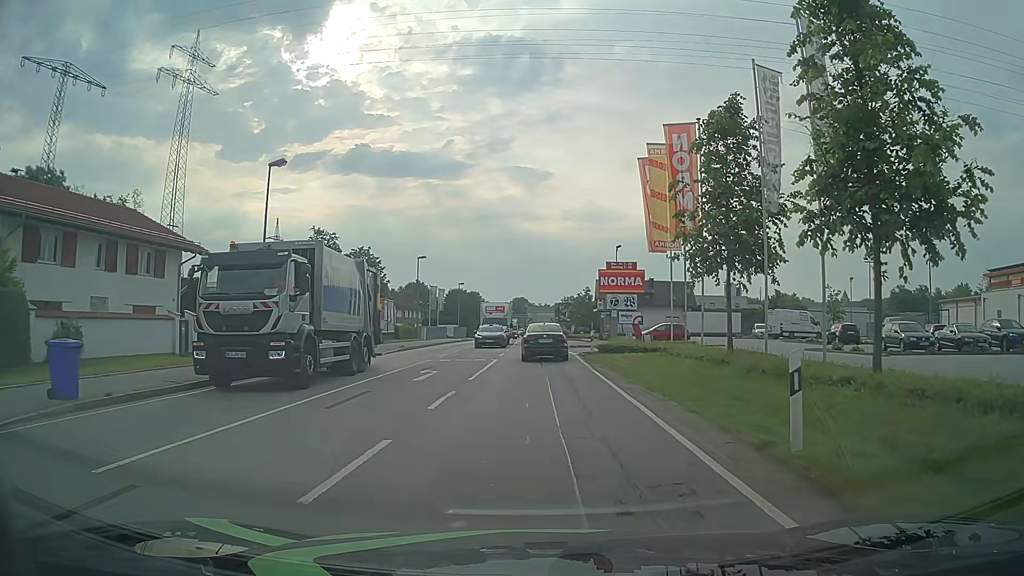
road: primary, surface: asphalt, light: Day
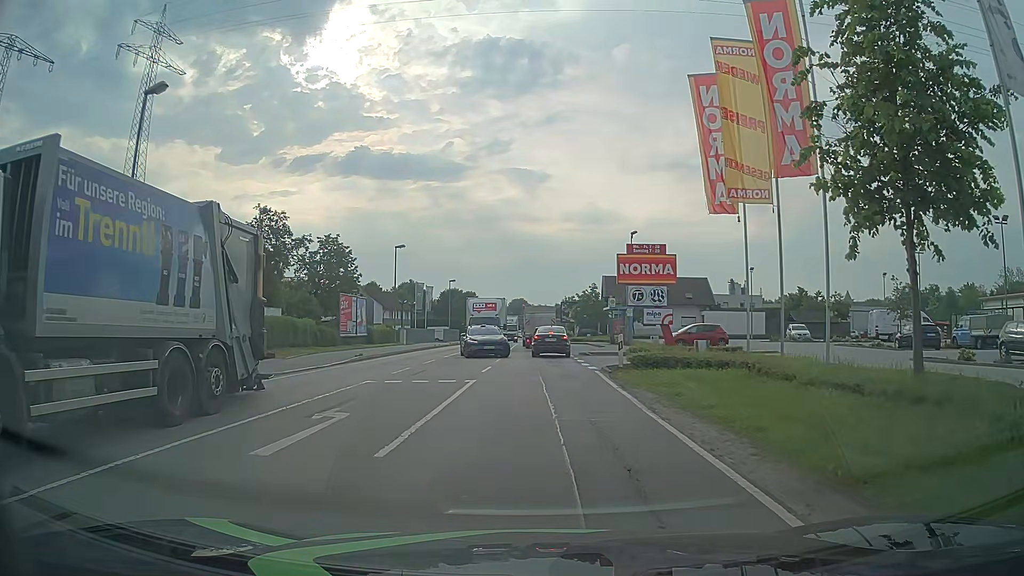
(-0.1, +10.0) m; -1°
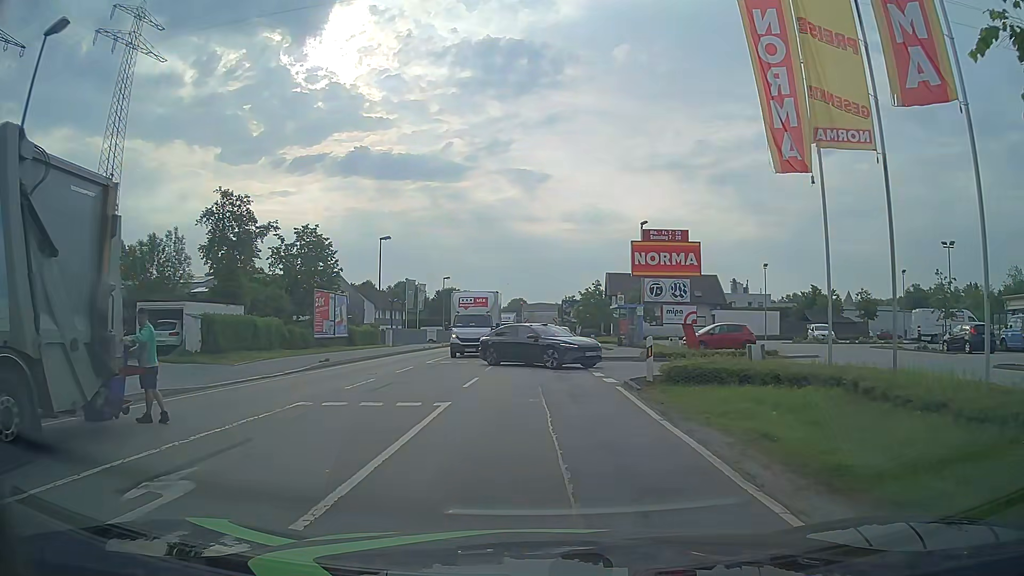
(0.0, +5.3) m; 0°
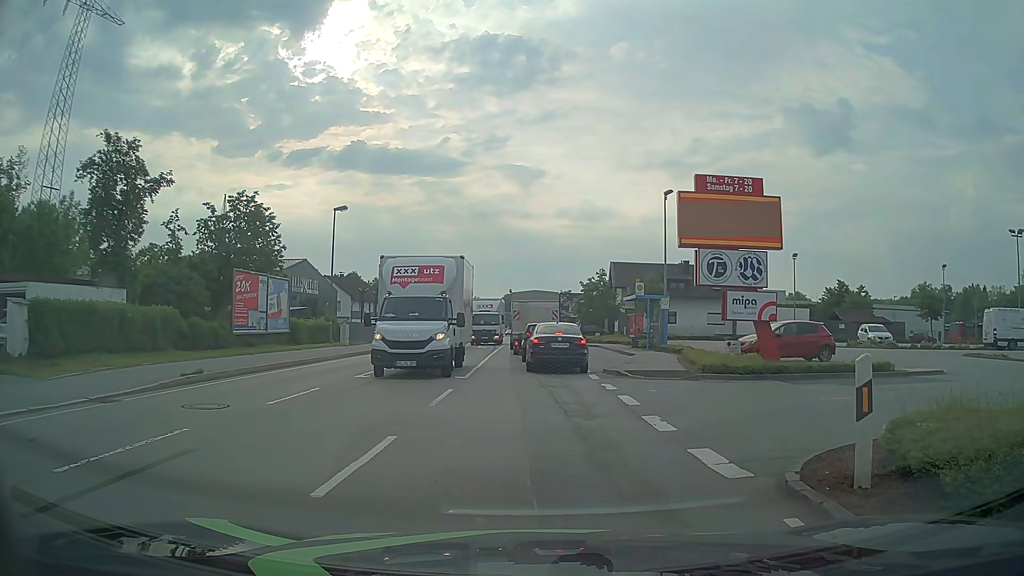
(+0.2, +9.9) m; +1°
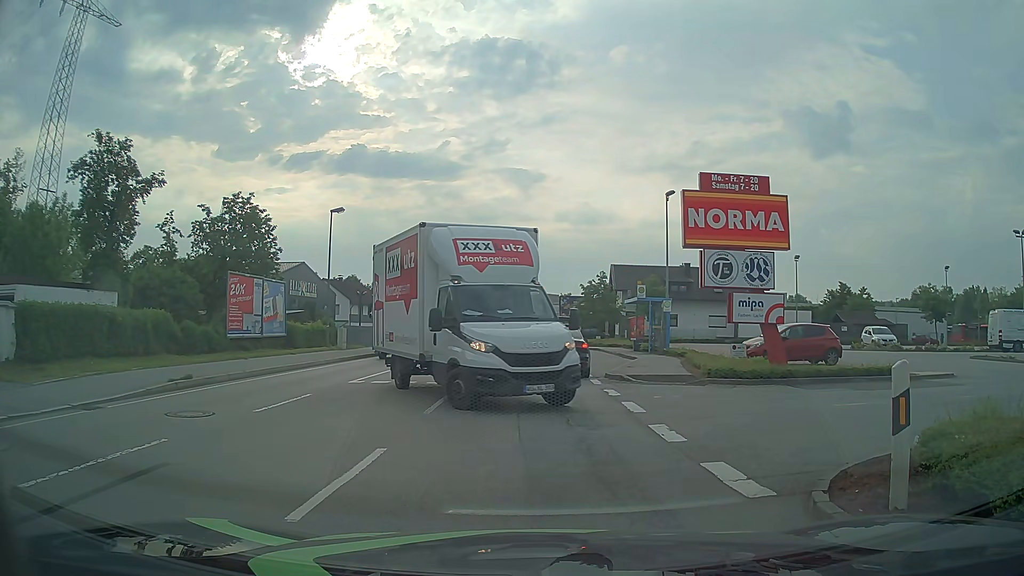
(0.0, +0.6) m; 0°
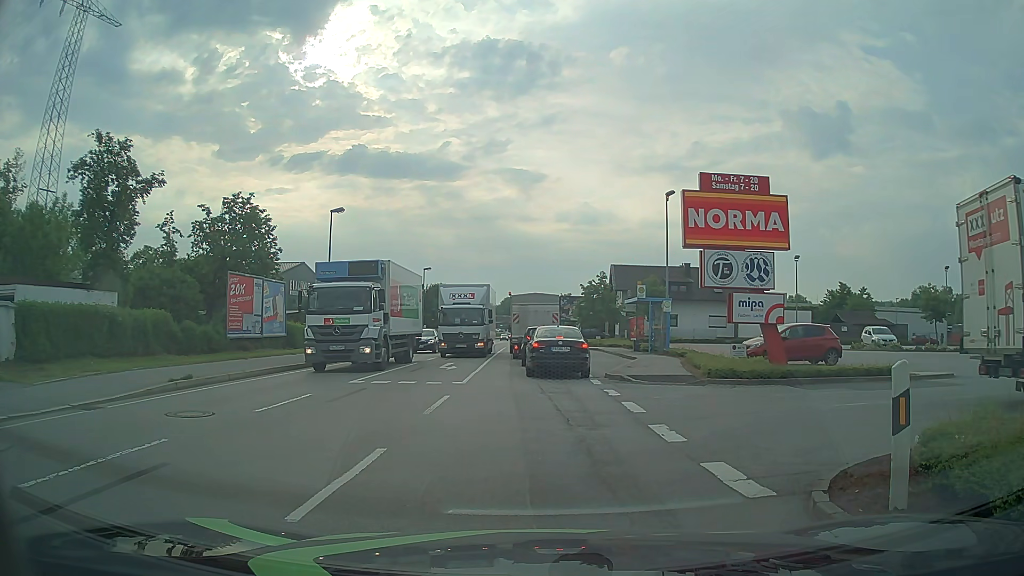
(0.0, 0.0) m; 0°
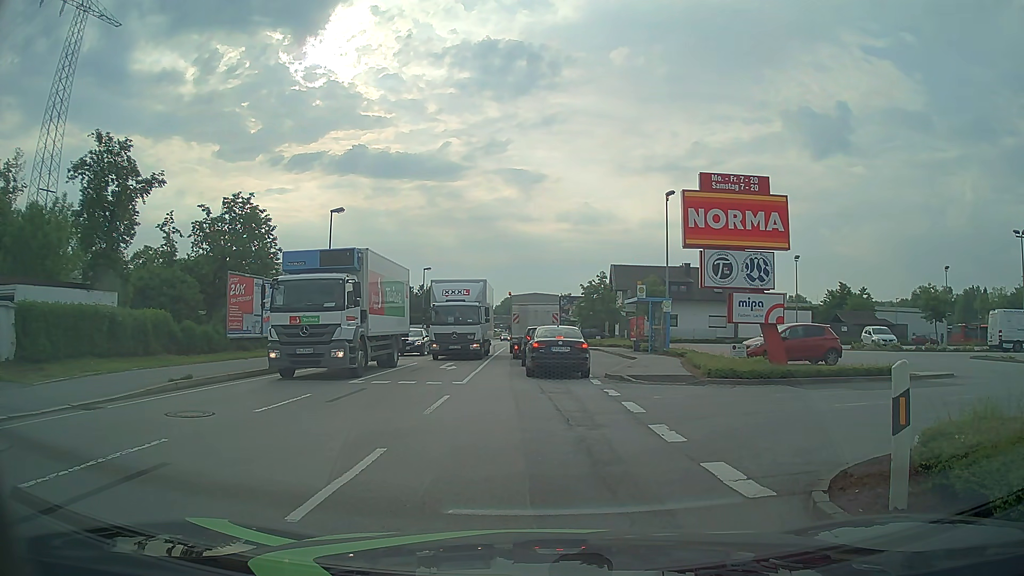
(0.0, 0.0) m; 0°
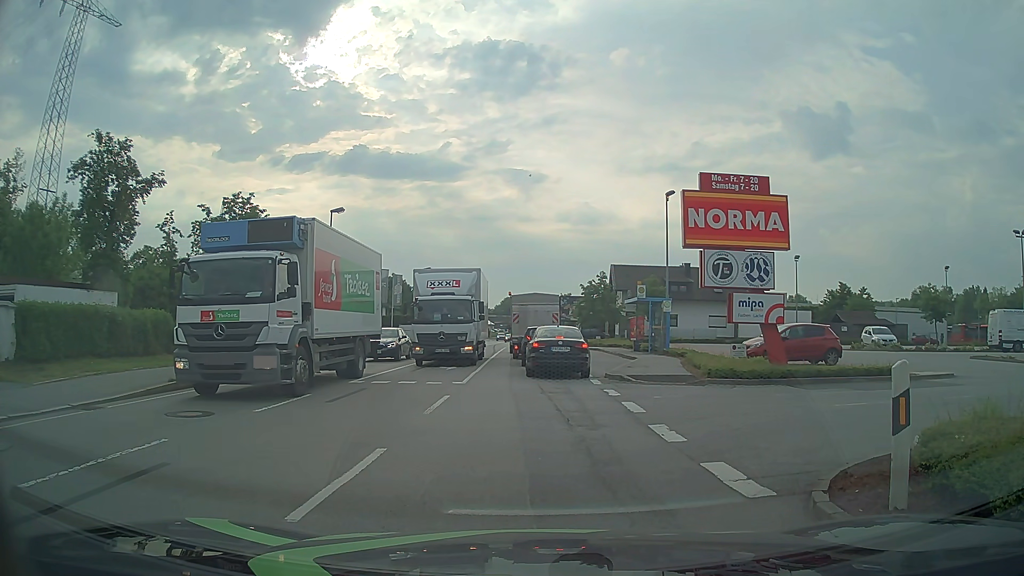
(0.0, 0.0) m; 0°
(0, +10) (0, +20) (0, +30) (0, +40) (0, +50) (0, +60) (0, +70) (0, +80) (0, +90) (0, +100) m
